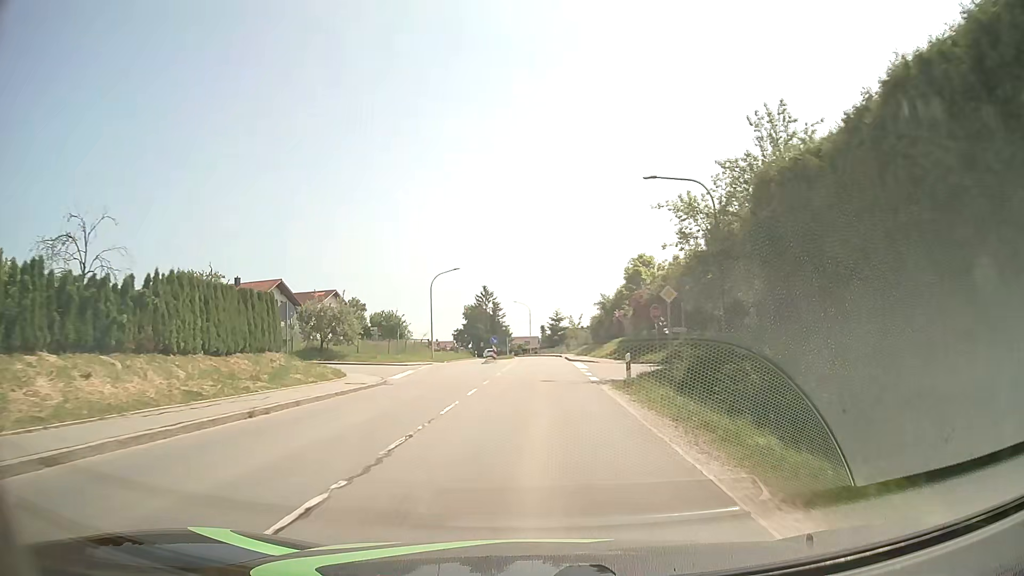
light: Day
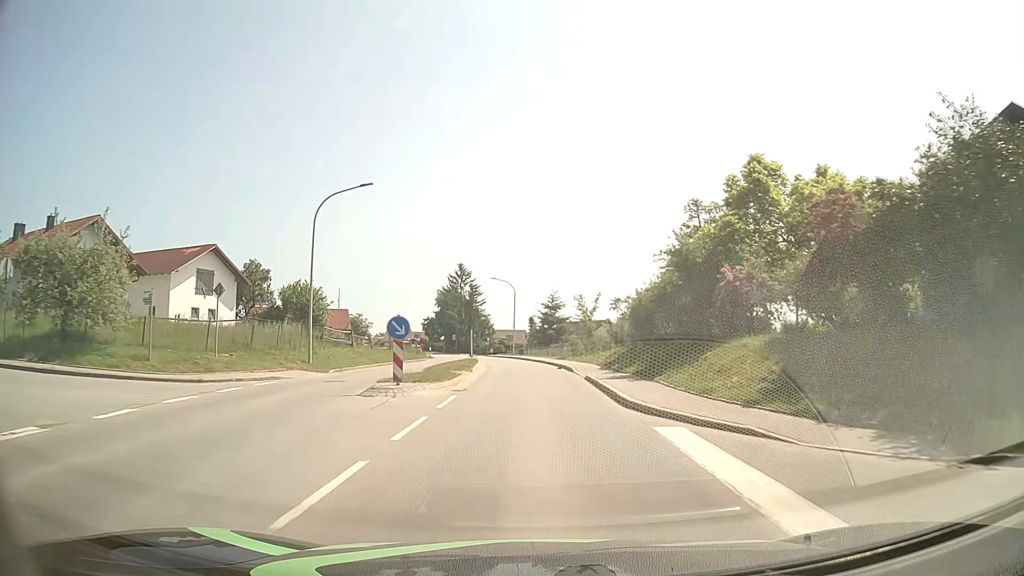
(0.0, +30.8) m; +1°
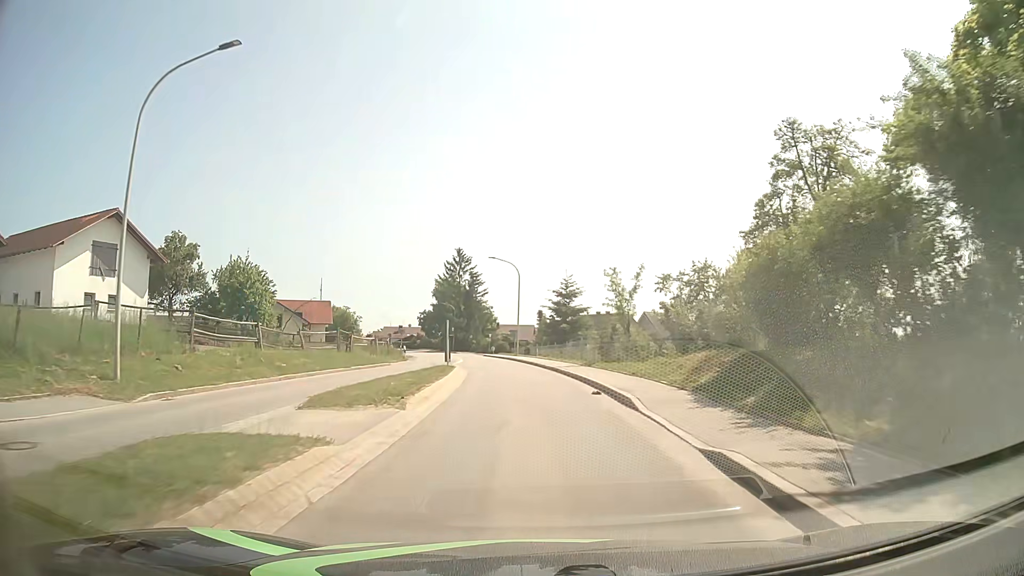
(-0.1, +15.4) m; -1°
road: tertiary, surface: asphalt
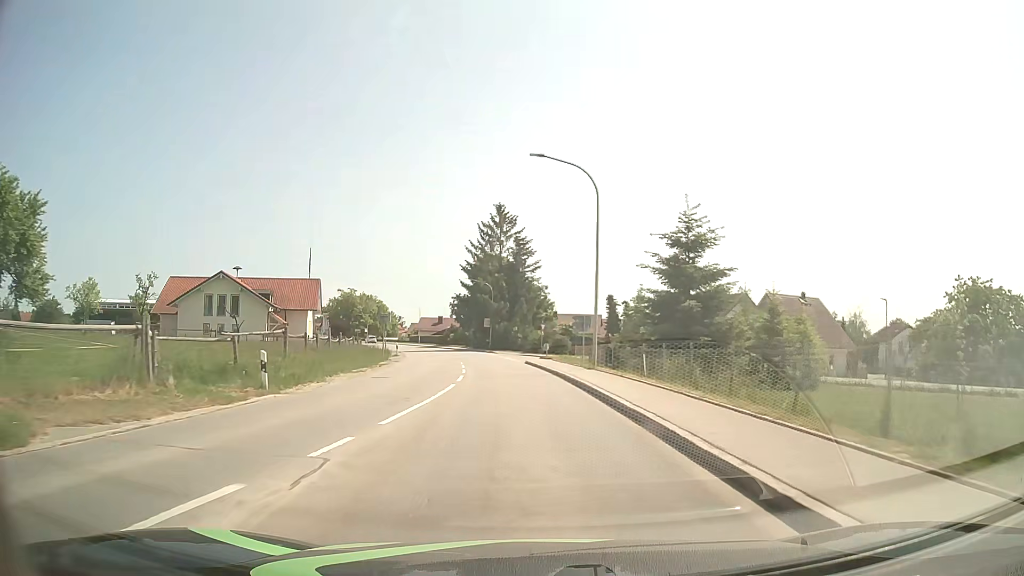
(-1.5, +30.9) m; -5°
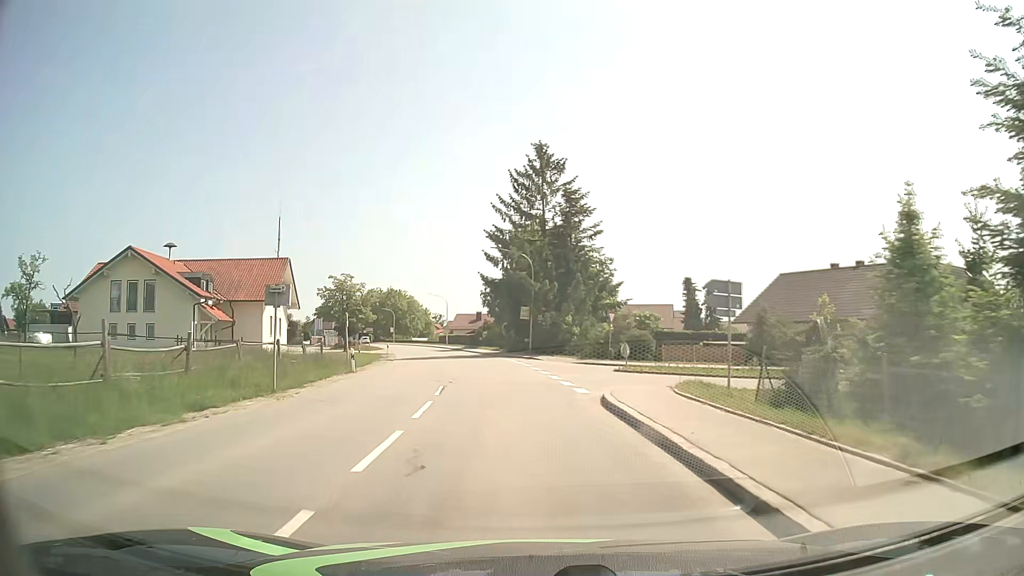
(-0.7, +23.2) m; -4°
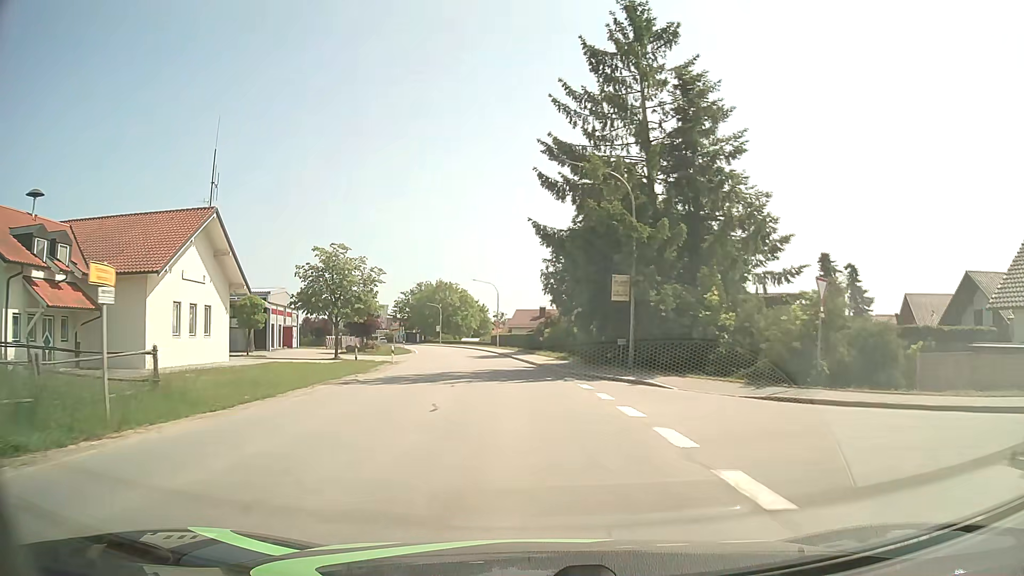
(-1.2, +23.1) m; -6°
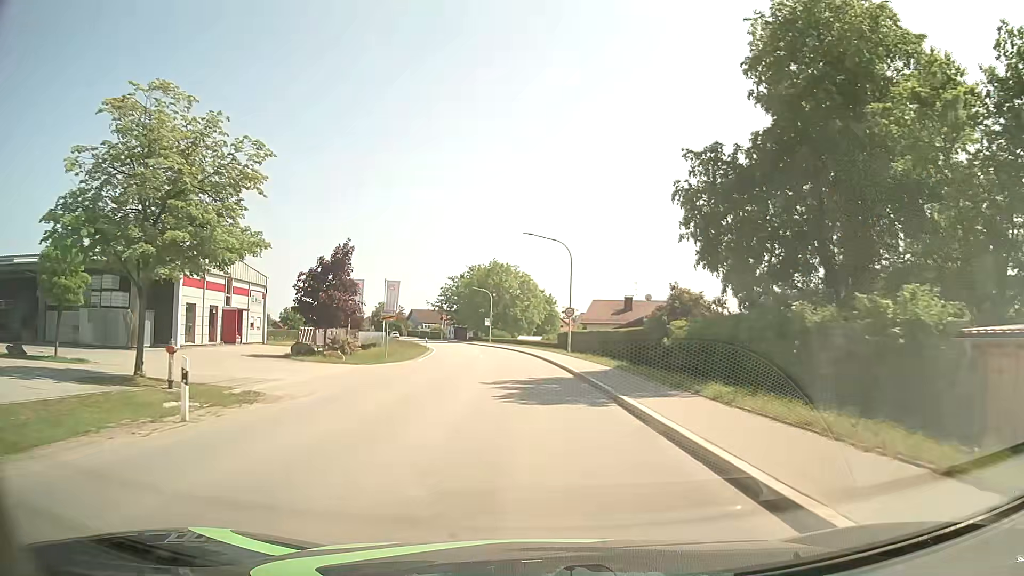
(-1.8, +30.6) m; -6°
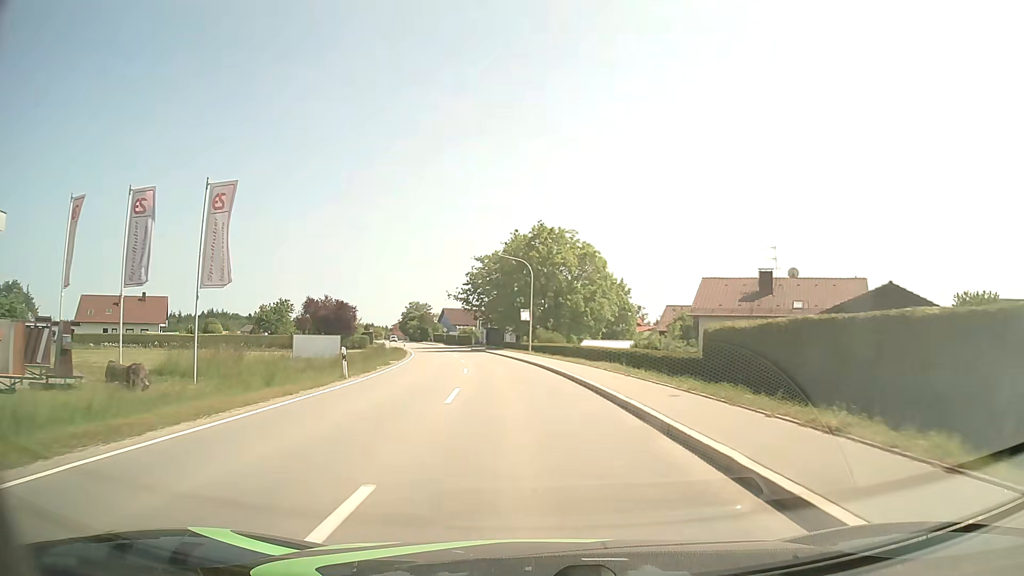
(-1.4, +38.2) m; -4°
